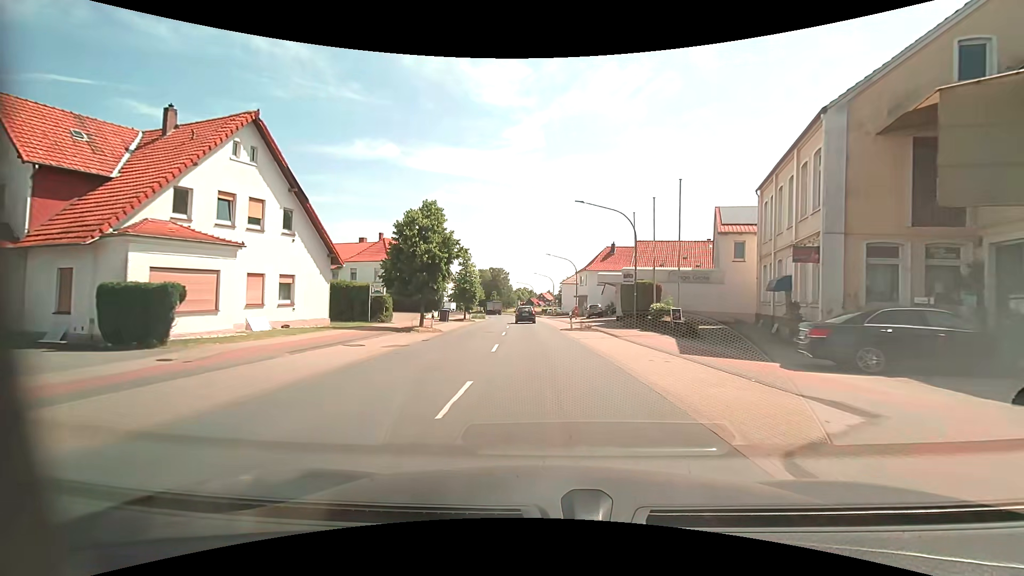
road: primary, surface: asphalt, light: Day
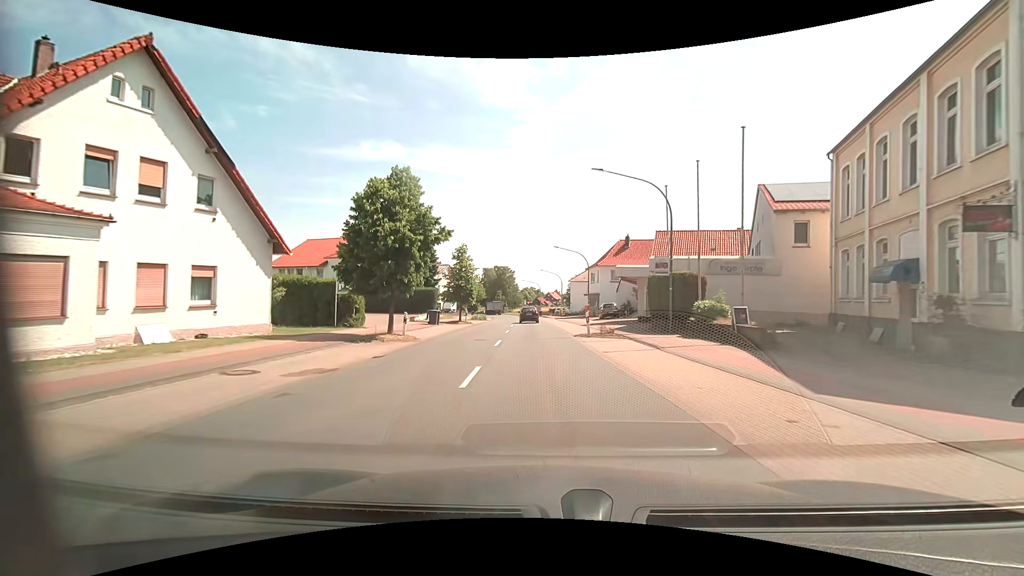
(0.0, +7.0) m; -1°
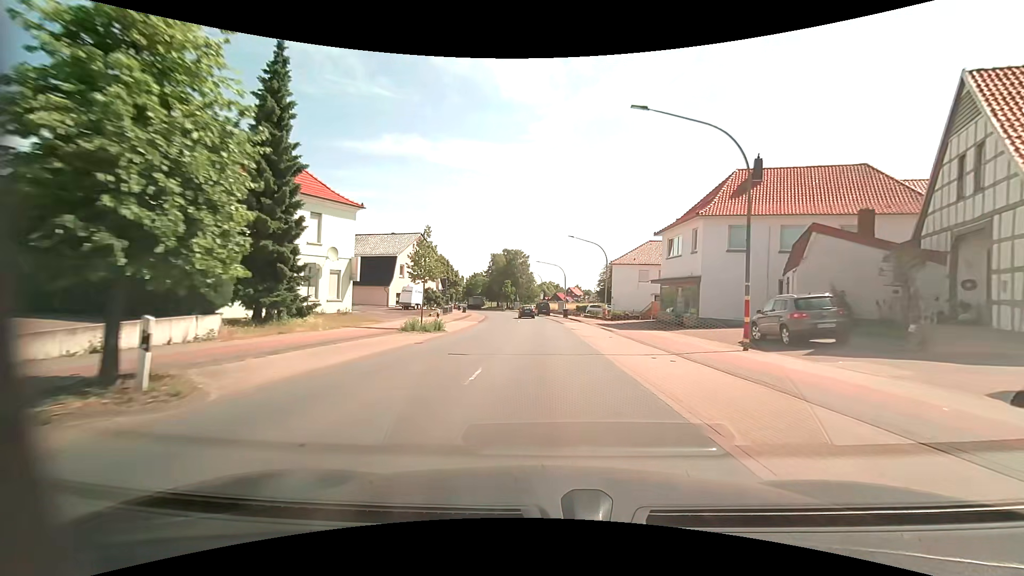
(-1.3, +36.8) m; -2°
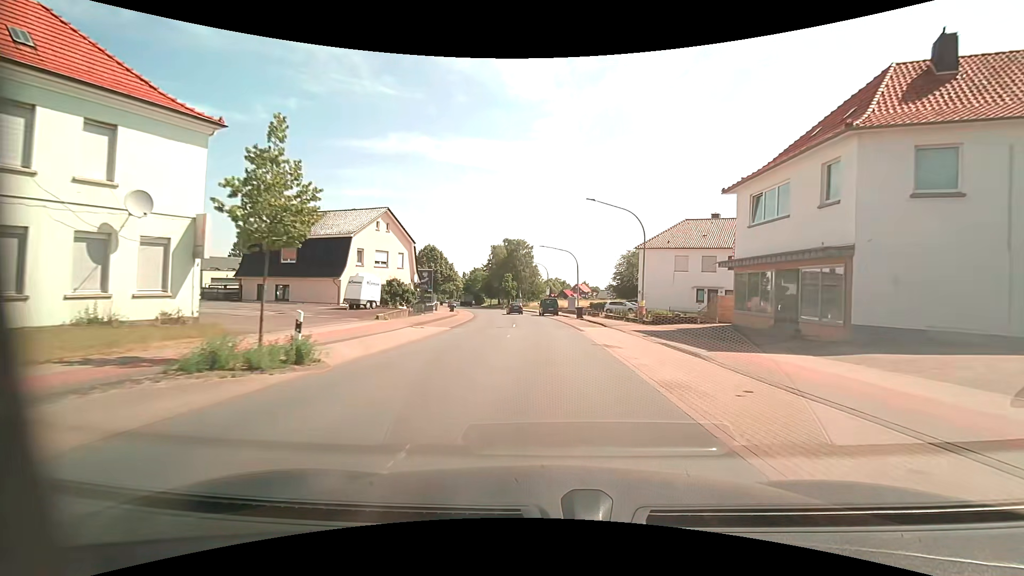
(-0.1, +15.2) m; -1°
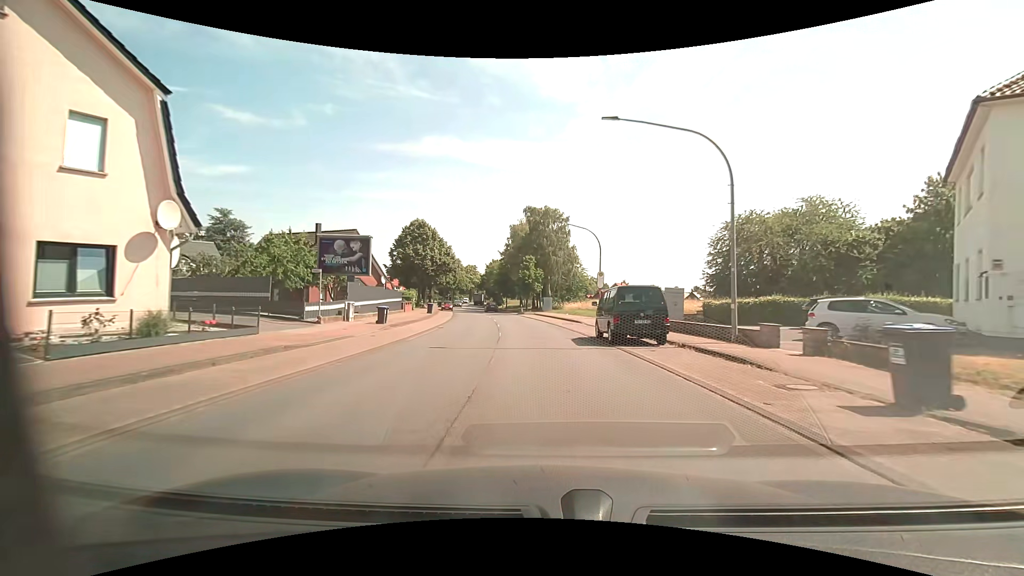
(-1.3, +37.2) m; -4°
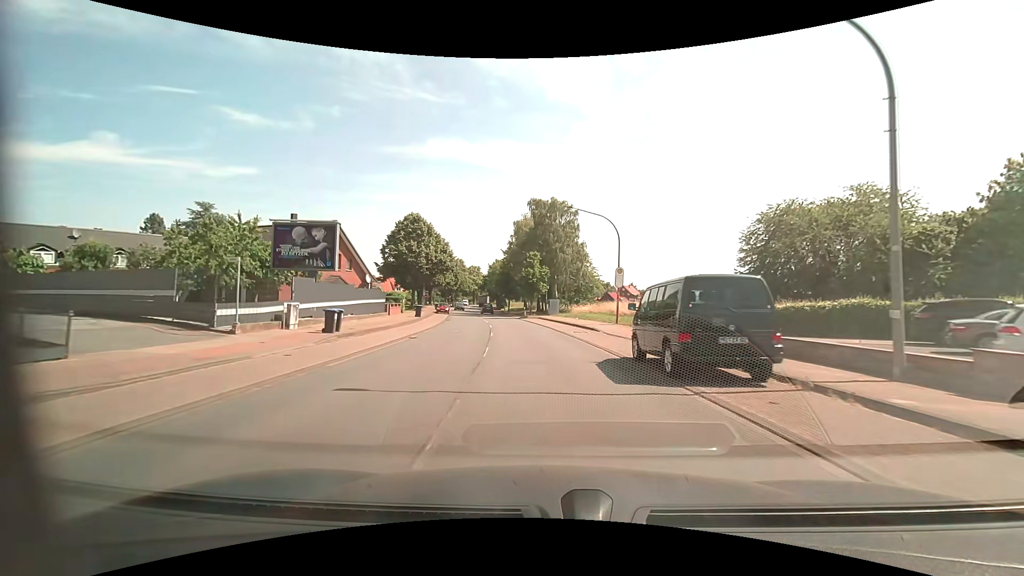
(-0.1, +7.0) m; 0°
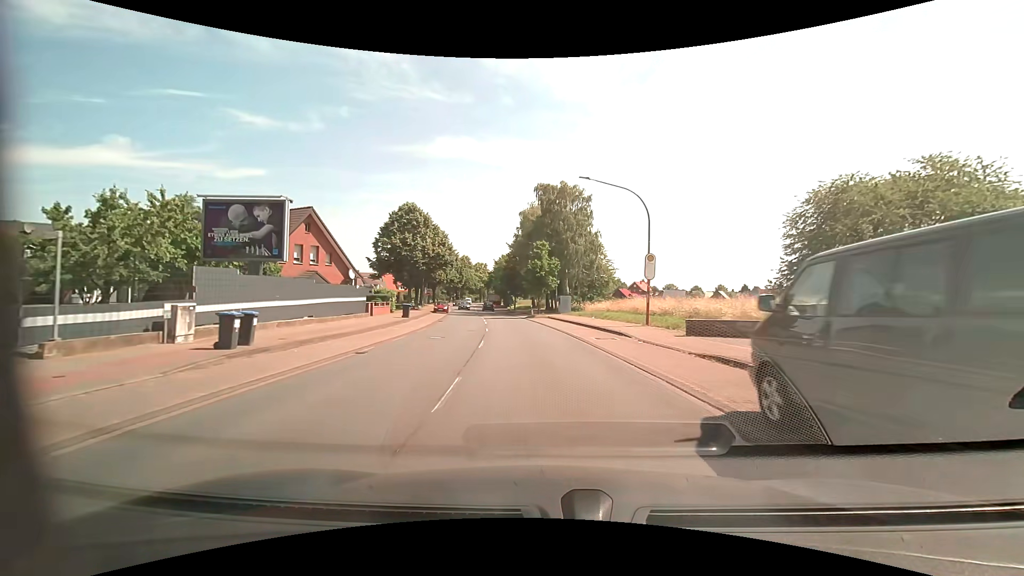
(-0.1, +6.9) m; -1°
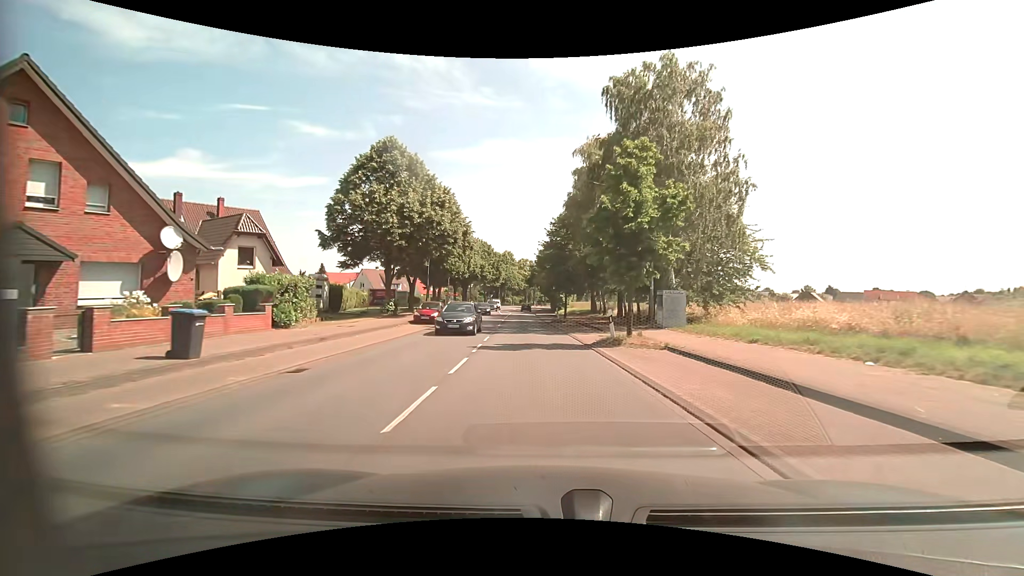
(-1.5, +28.2) m; -6°
(0, +10) (0, +20) (-1, +30) (-2, +40) (-2, +50) (-3, +60) (-4, +70) (-5, +80) (-6, +90) (-7, +100) m
